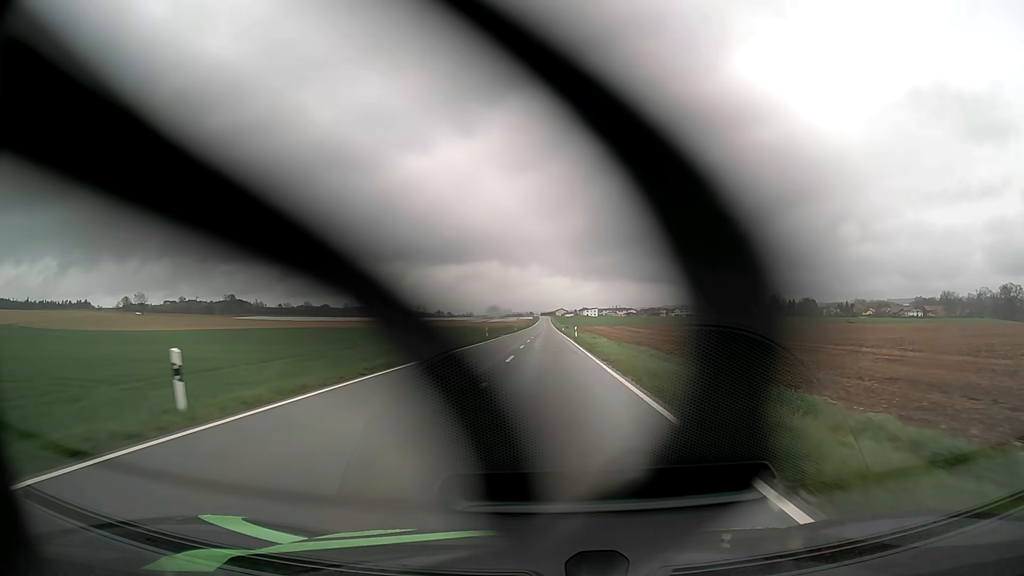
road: tertiary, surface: asphalt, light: Day
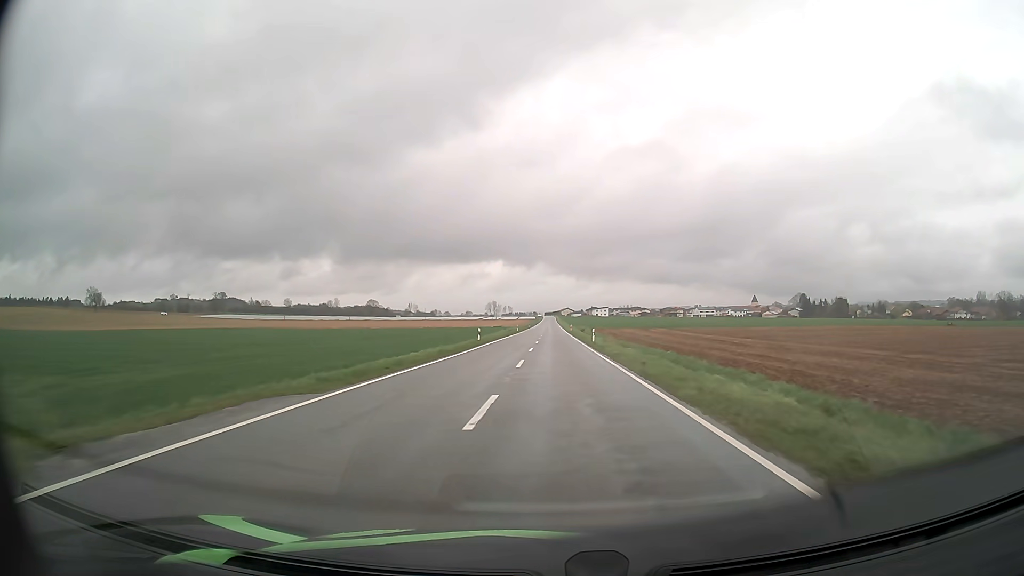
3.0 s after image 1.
(-0.4, +64.9) m; 0°
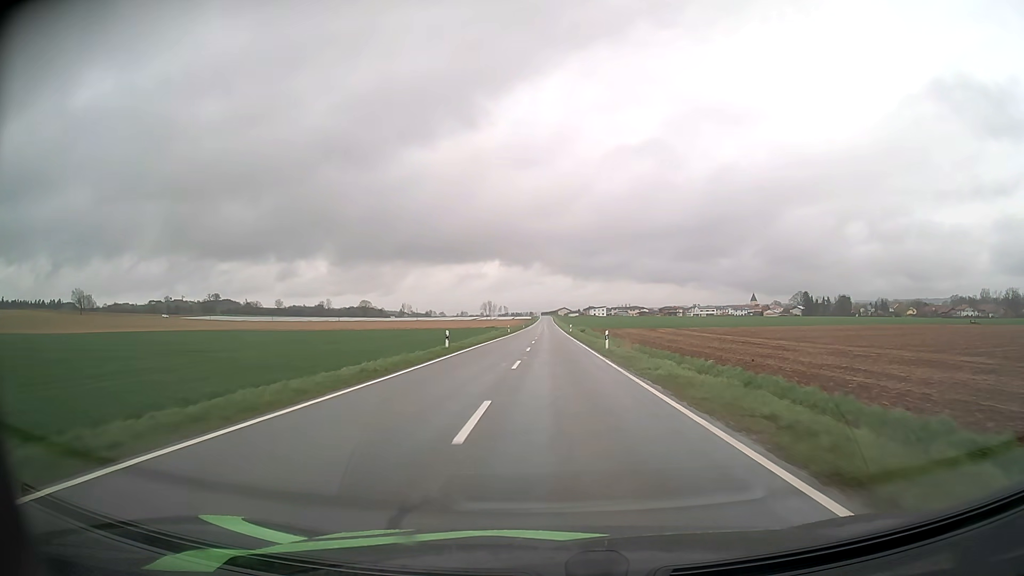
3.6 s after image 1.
(0.0, +13.2) m; 0°
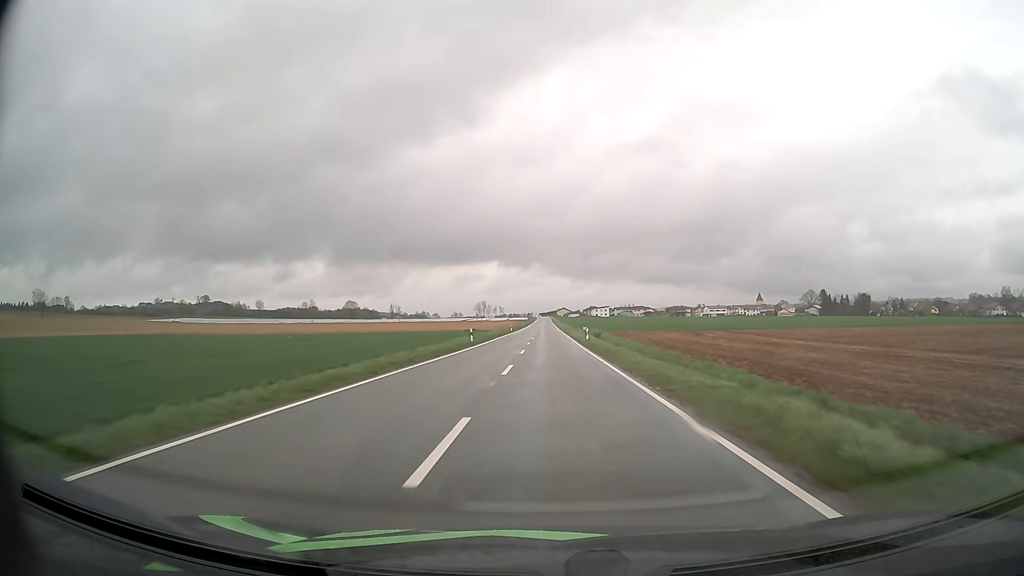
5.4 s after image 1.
(+0.1, +40.0) m; 0°
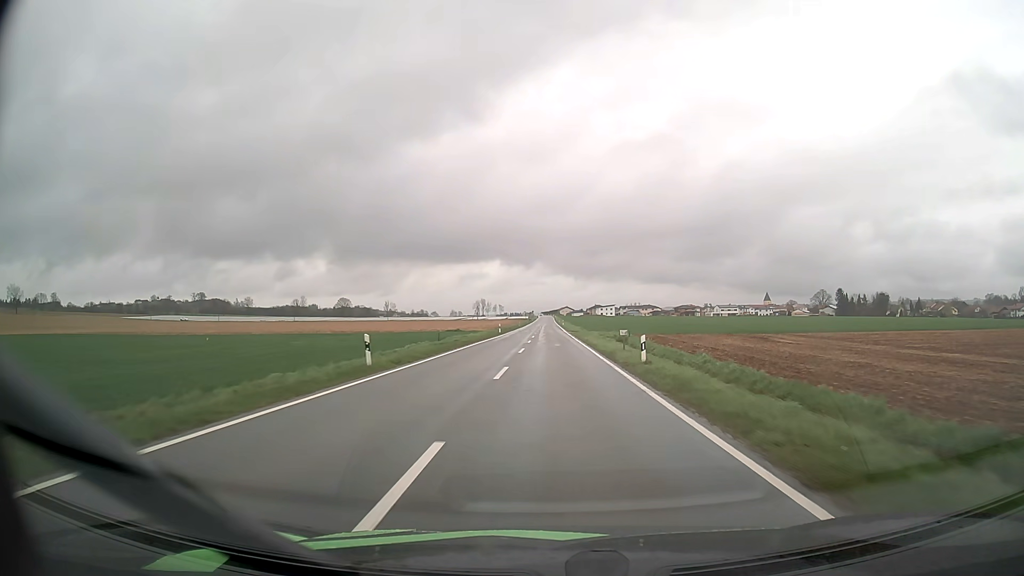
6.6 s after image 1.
(0.0, +26.8) m; 0°
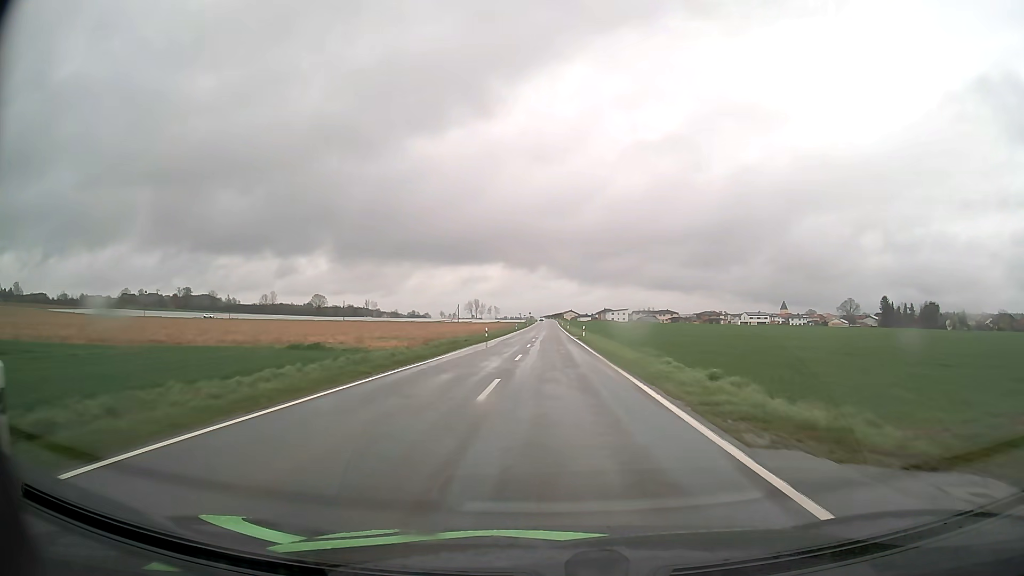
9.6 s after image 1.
(-0.1, +66.7) m; 0°
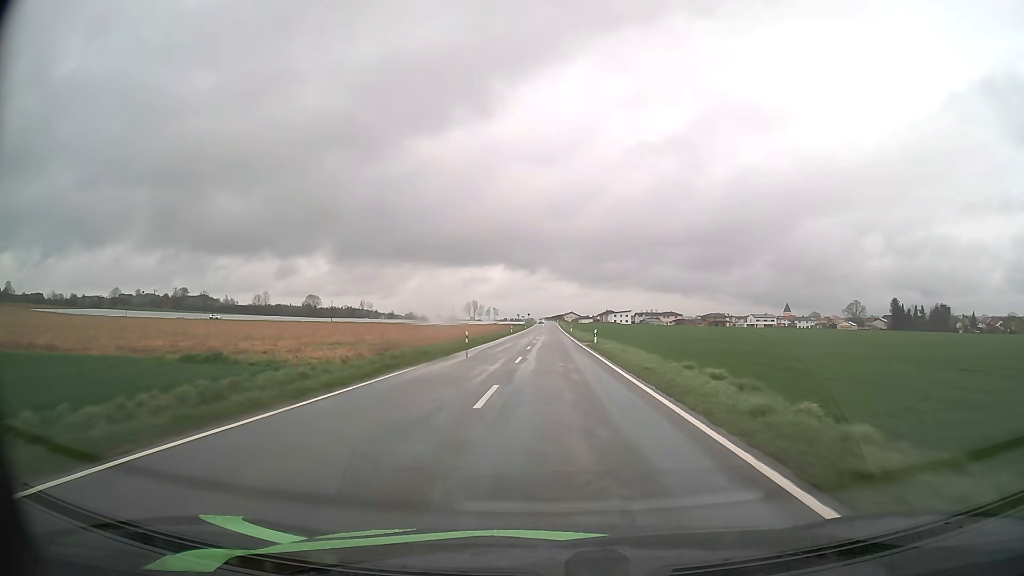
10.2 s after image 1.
(0.0, +13.3) m; 0°
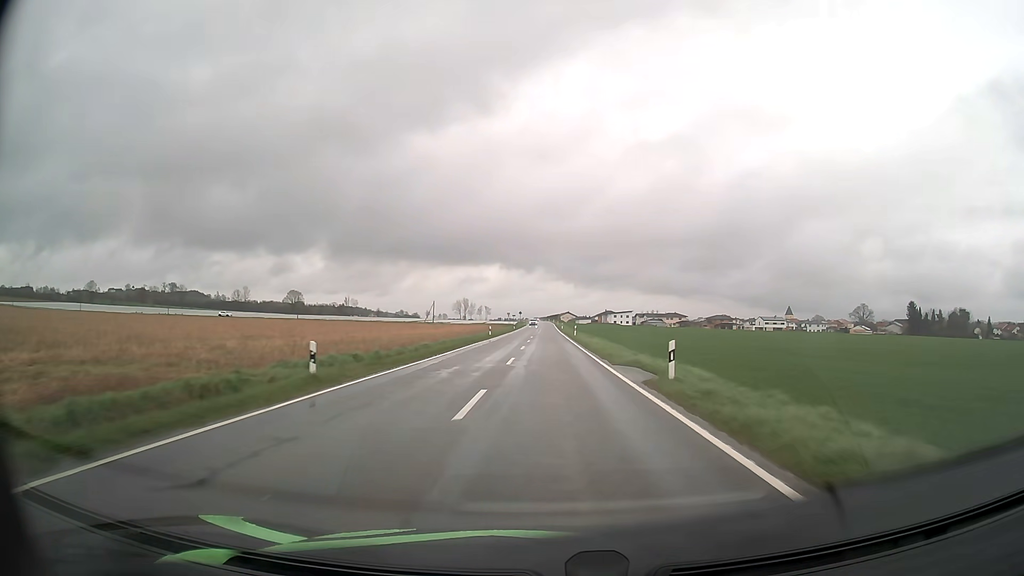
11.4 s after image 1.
(+0.1, +26.6) m; 0°
(0, +10) (0, +20) (0, +30) (0, +40) (0, +50) (0, +60) (0, +70) (0, +80) (0, +90) (0, +100) m
